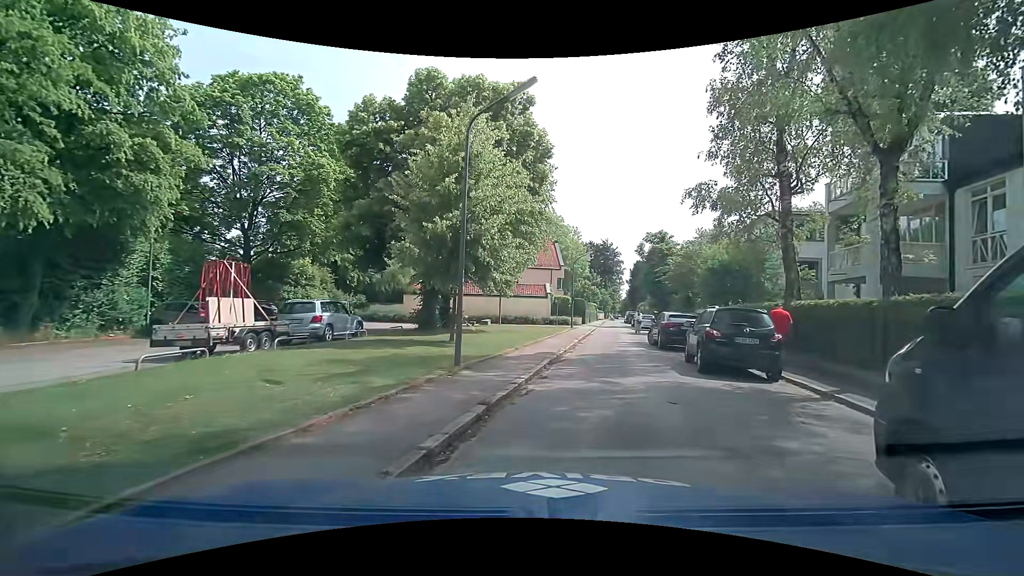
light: Day
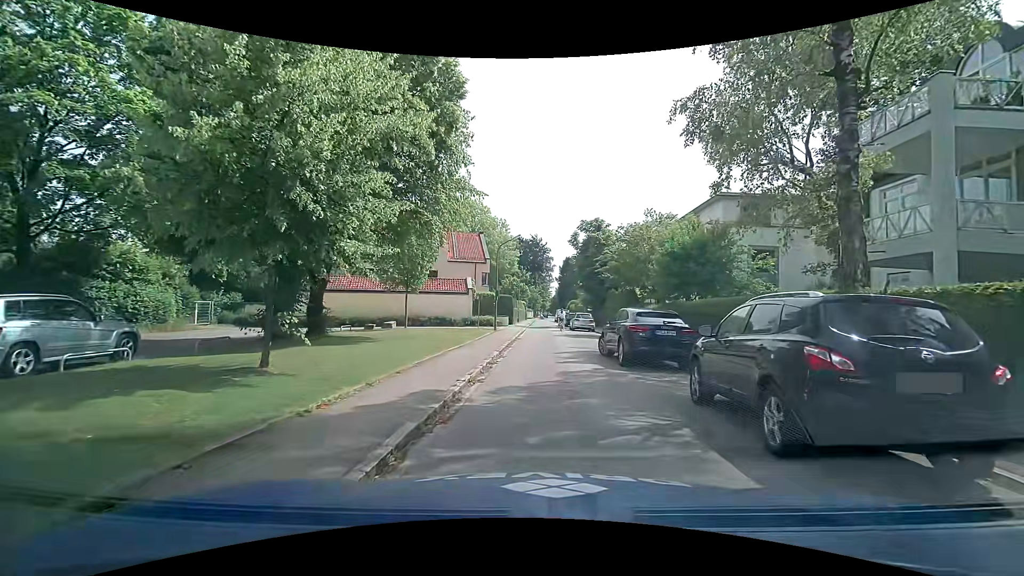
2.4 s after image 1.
(+0.8, +7.8) m; +8°
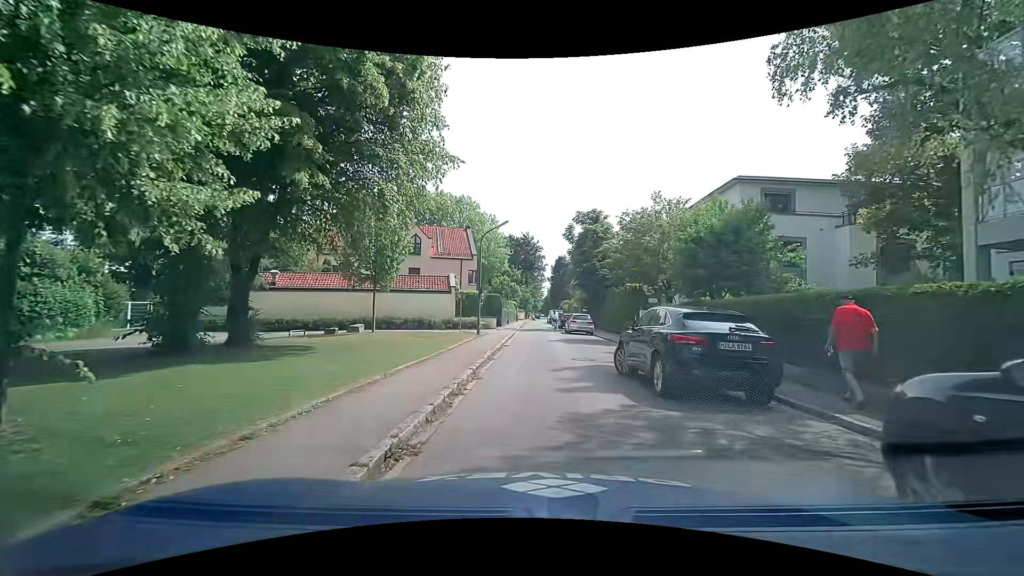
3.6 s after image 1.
(+0.1, +4.8) m; +3°
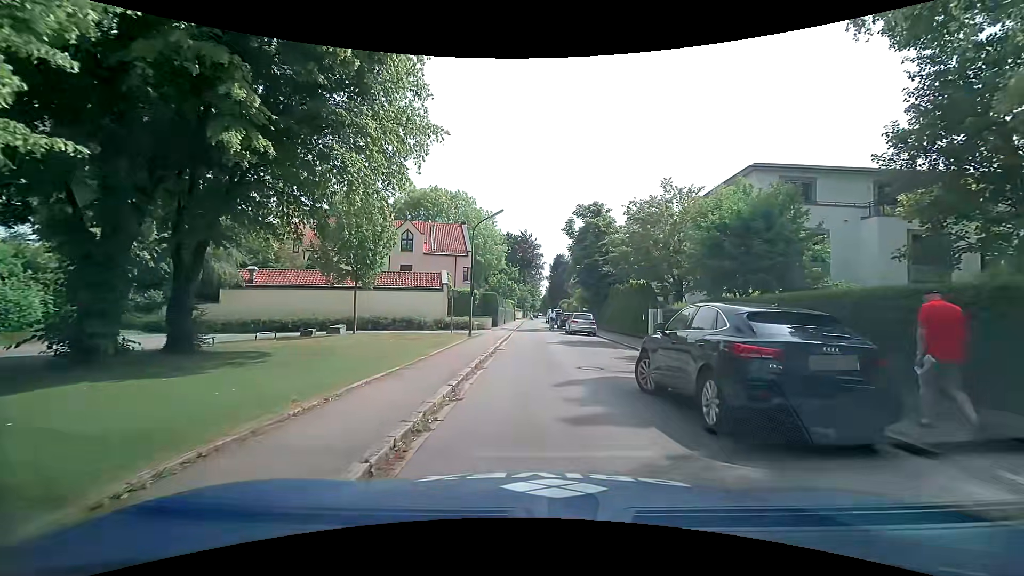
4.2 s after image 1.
(-0.1, +2.6) m; -2°
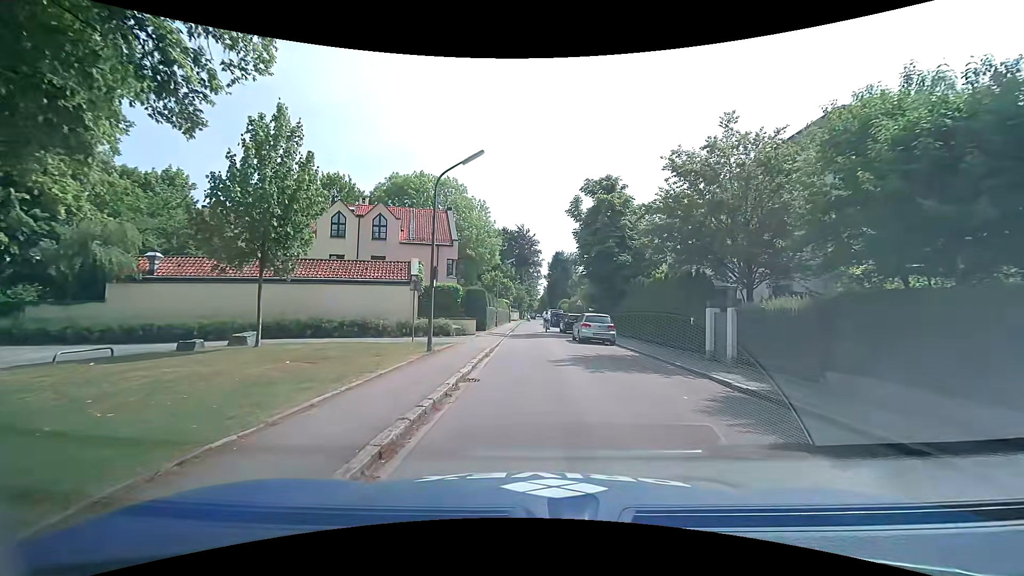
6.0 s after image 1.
(+0.1, +8.4) m; -2°
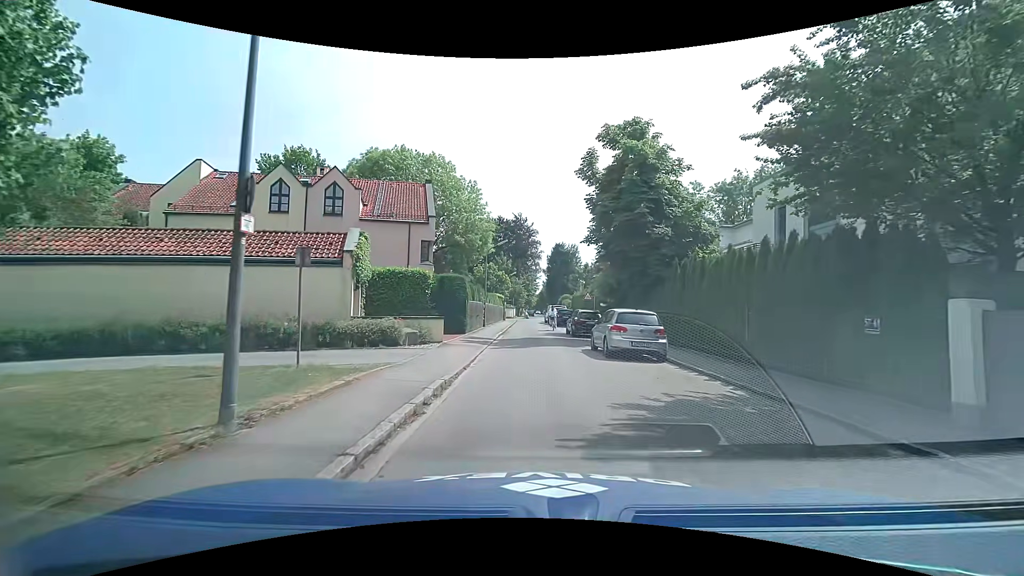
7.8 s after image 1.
(+0.4, +9.4) m; +2°
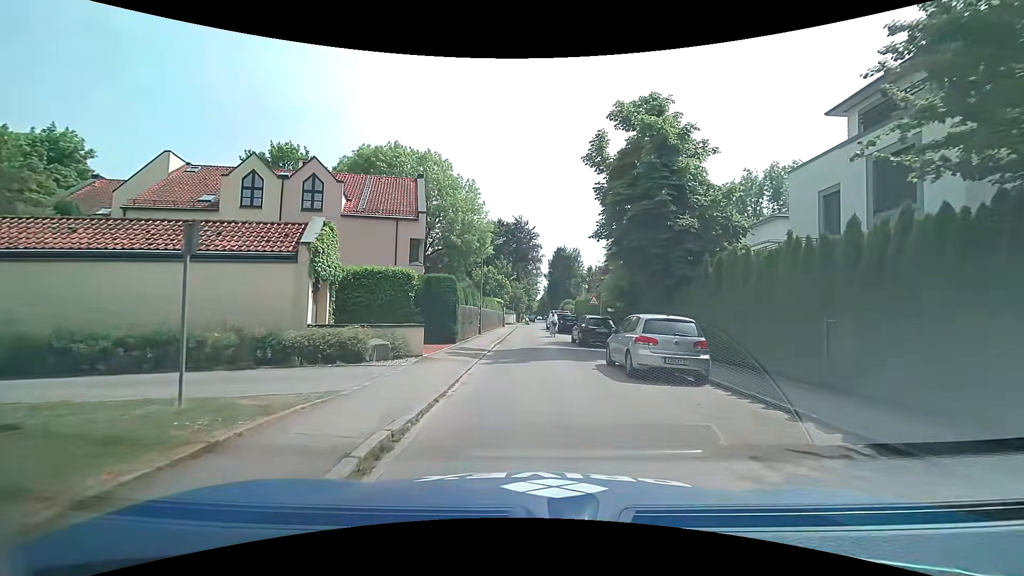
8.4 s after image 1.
(0.0, +3.4) m; +1°
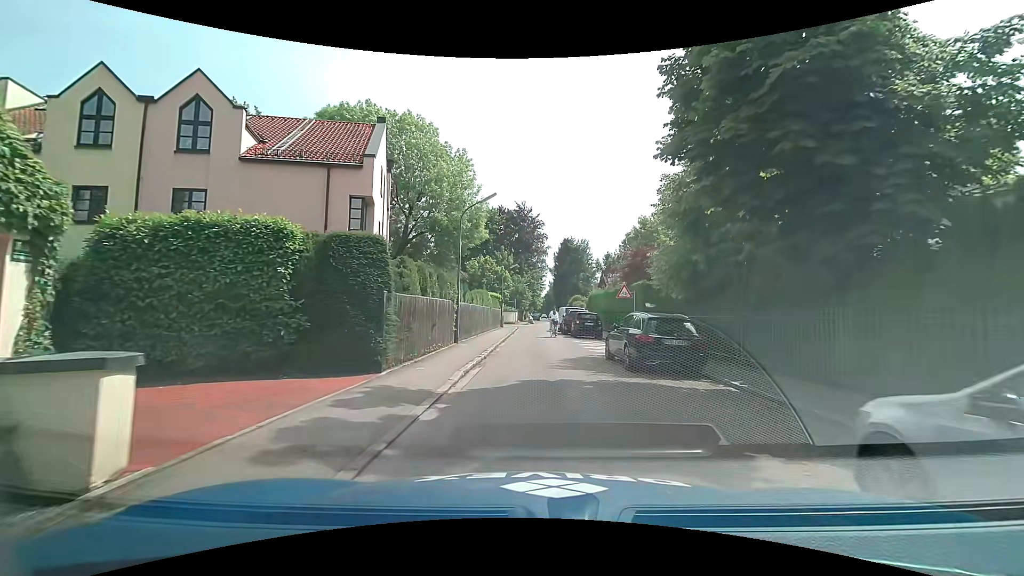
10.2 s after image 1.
(-0.2, +10.9) m; -2°
(0, +10) (0, +20) (0, +30) (0, +40) (0, +50) (+2, +60) (+4, +70) (+3, +80) (+3, +90) (+3, +100) m
